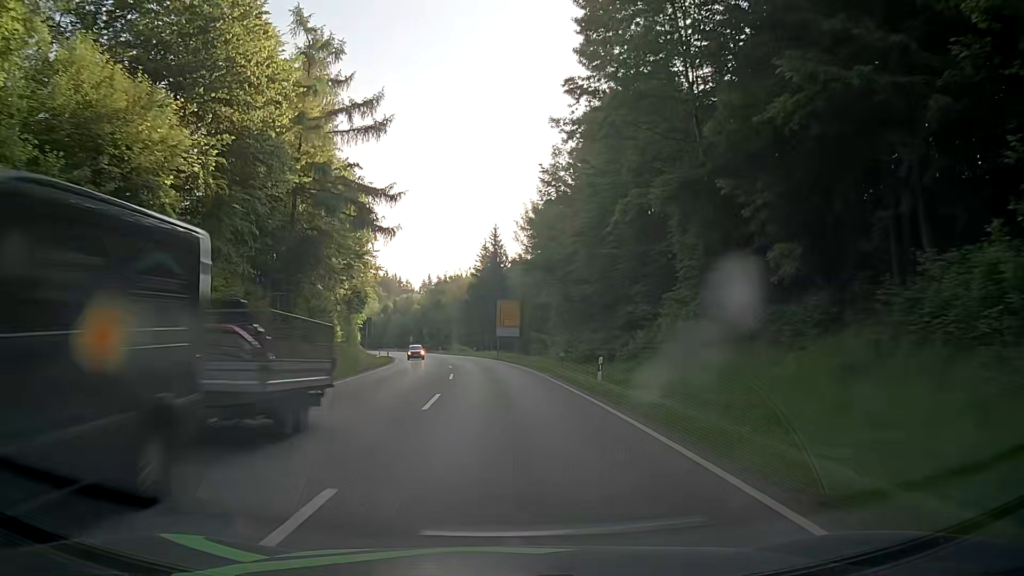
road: secondary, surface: asphalt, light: Day
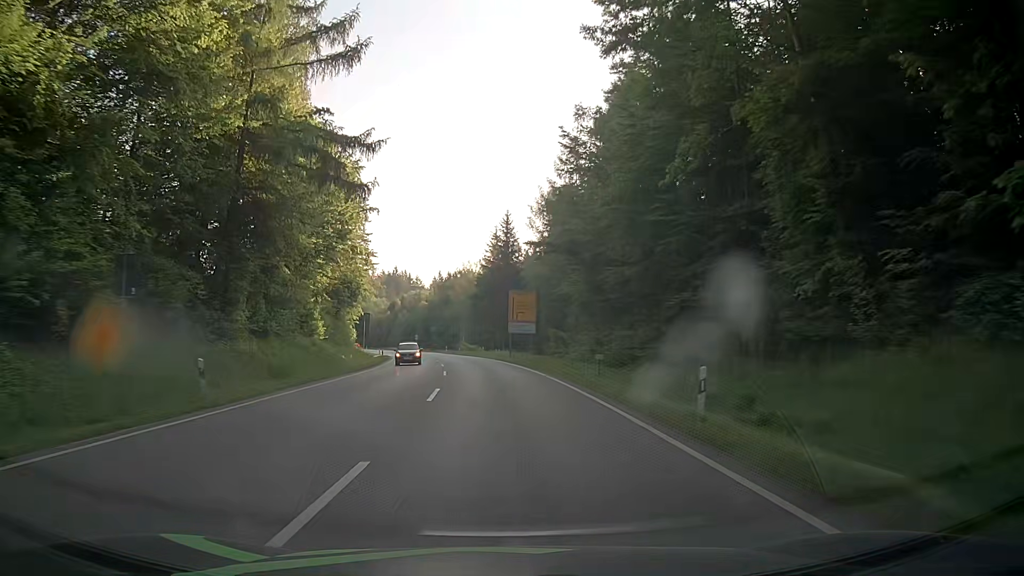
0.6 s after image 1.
(-0.2, +10.8) m; -1°
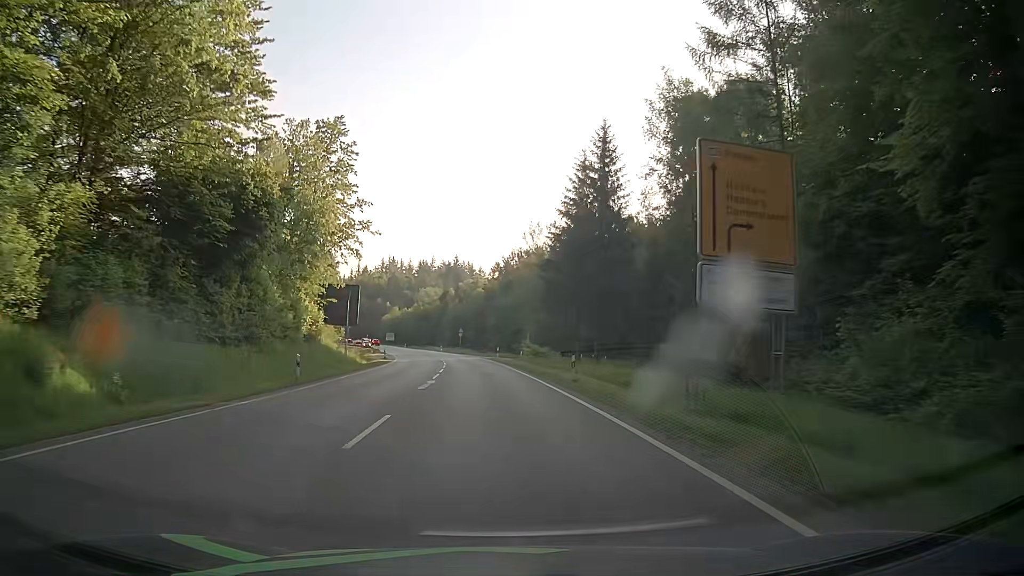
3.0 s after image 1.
(-2.2, +43.1) m; -6°
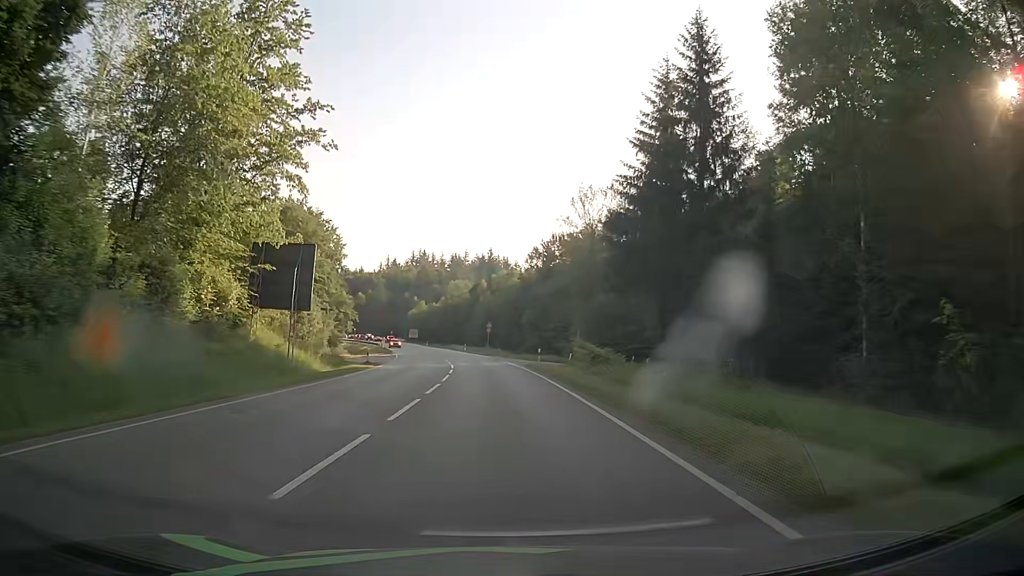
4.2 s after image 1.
(-0.5, +21.6) m; -3°
